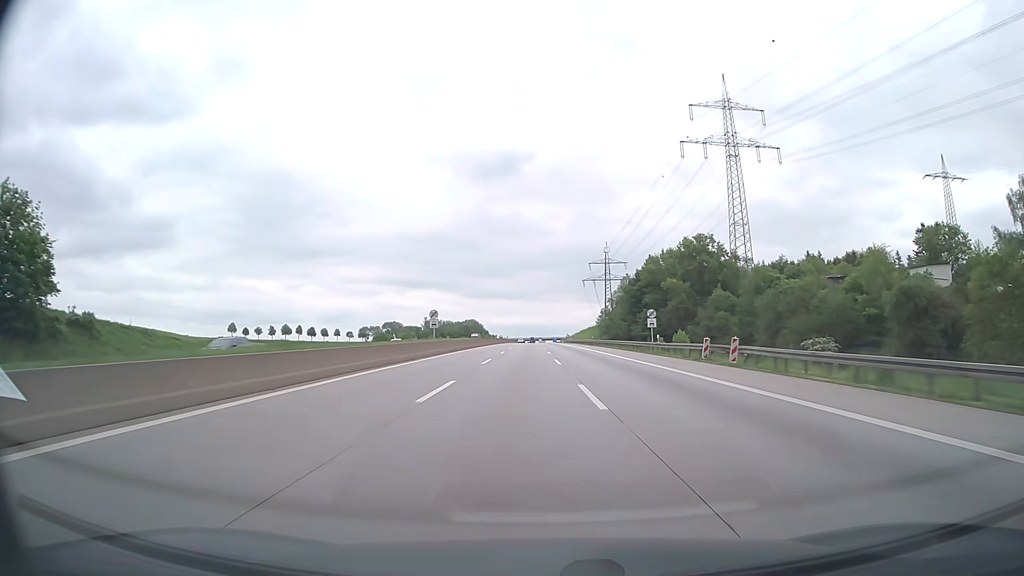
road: motorway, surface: asphalt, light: Day
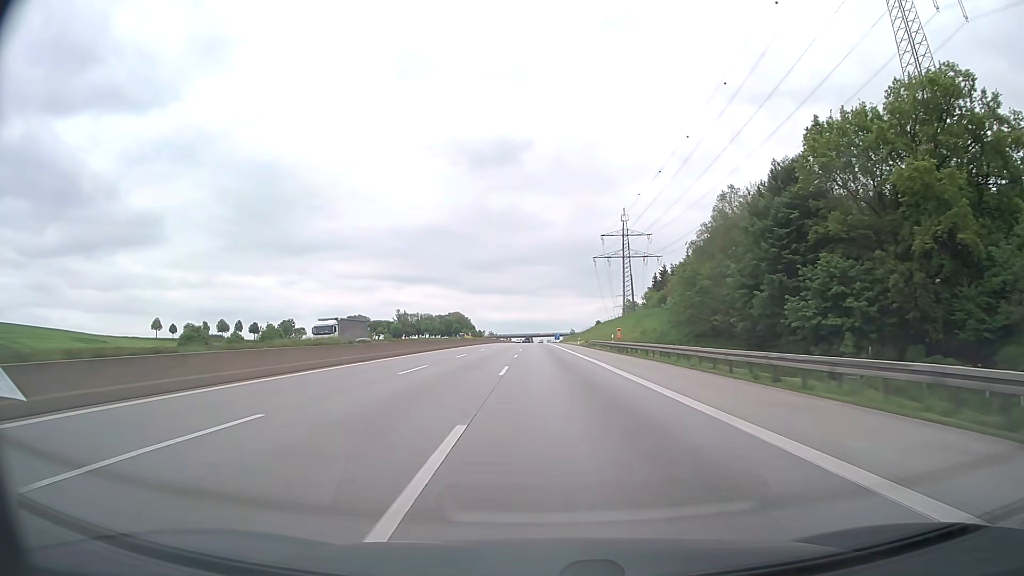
(+0.6, +98.8) m; 0°
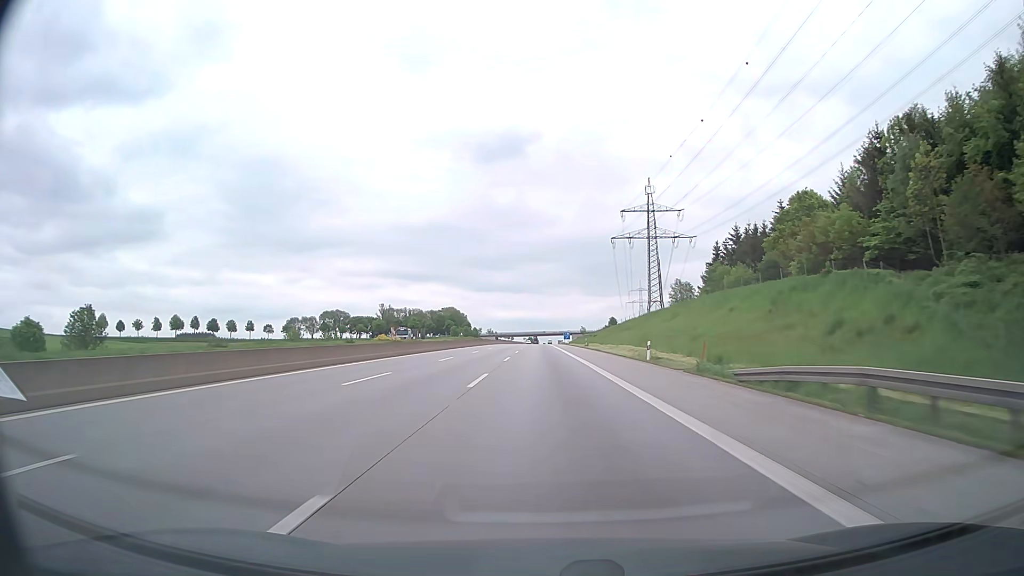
(-0.4, +58.9) m; 0°
(0, +10) (0, +20) (0, +30) (0, +40) (0, +50) (0, +60) (0, +70) (0, +80) (0, +90) (0, +100) m
